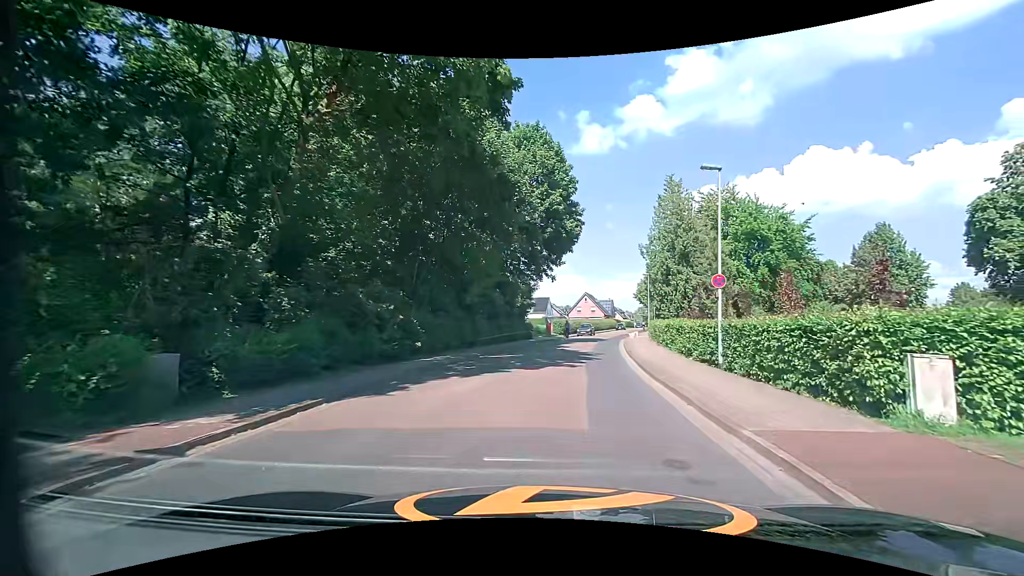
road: residential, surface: asphalt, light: Day
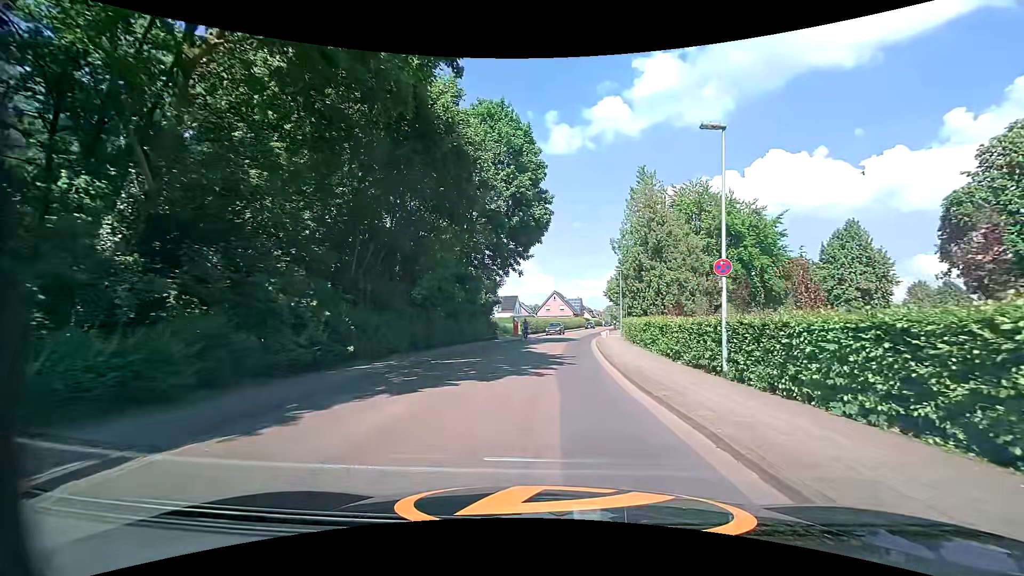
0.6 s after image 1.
(+0.1, +3.5) m; +5°
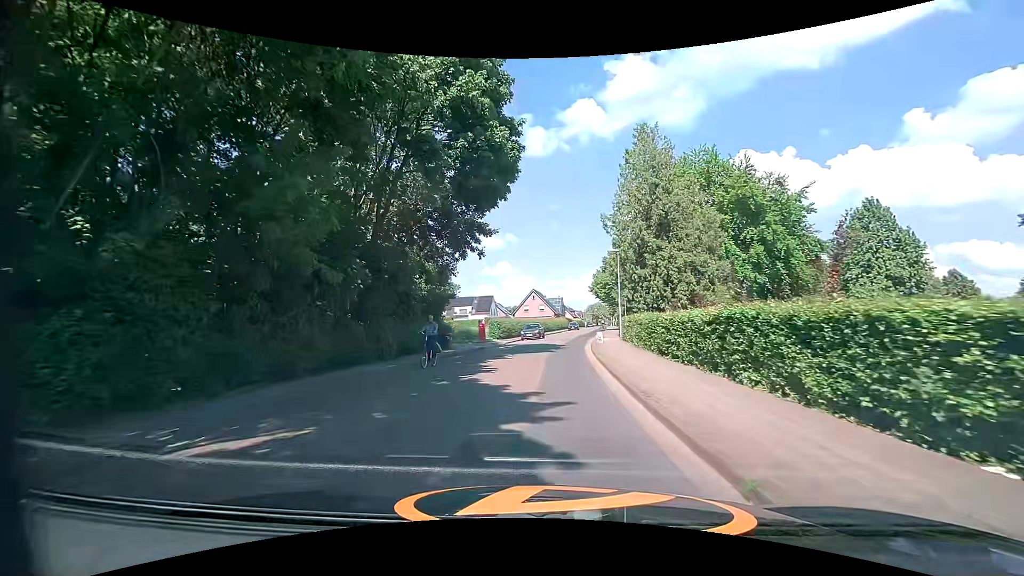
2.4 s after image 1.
(+0.3, +12.6) m; +2°
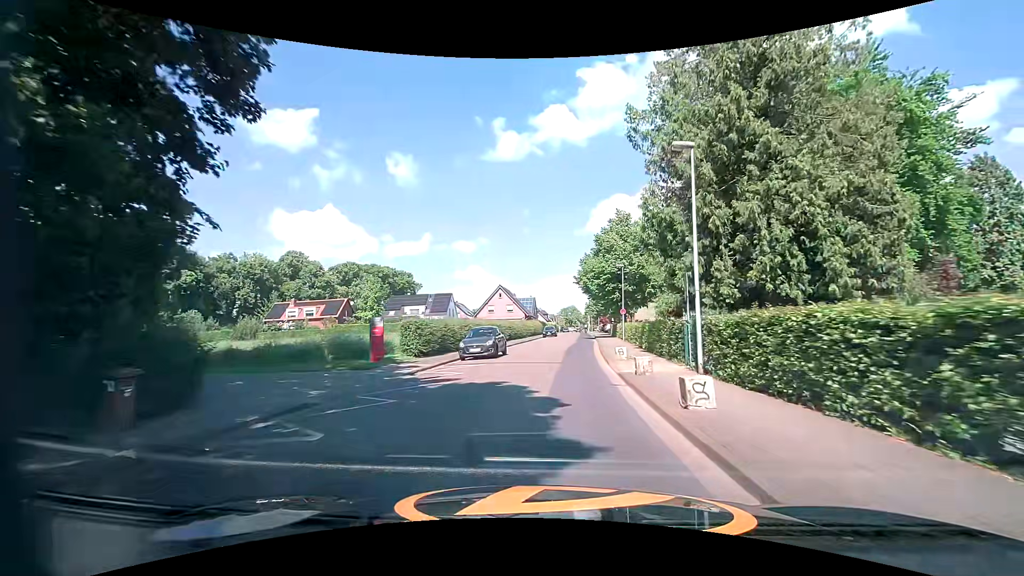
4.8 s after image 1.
(+0.2, +22.1) m; +3°
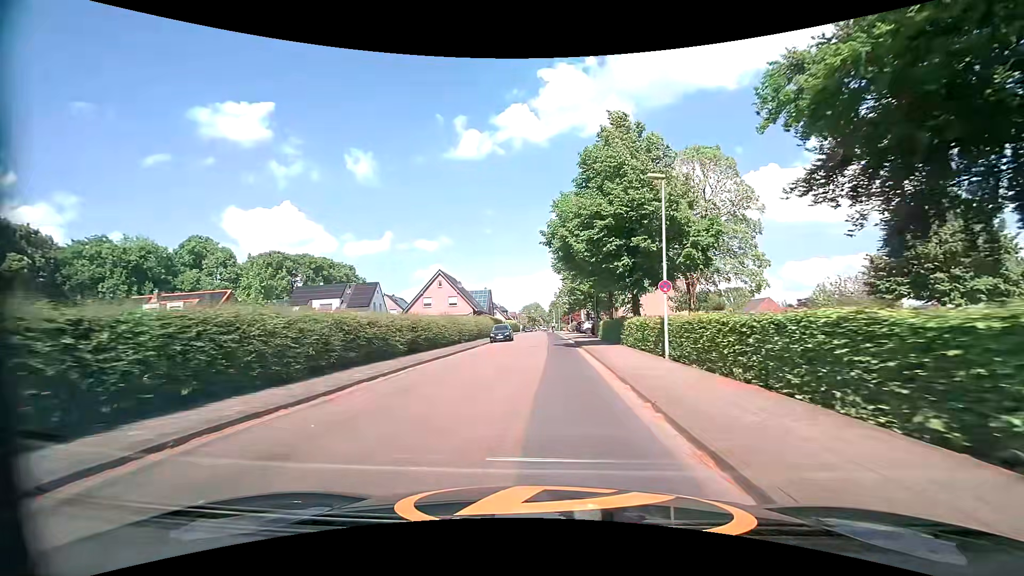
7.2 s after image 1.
(+1.1, +25.0) m; +4°
(0, +10) (0, +20) (0, +30) (+1, +40) (+1, +50) (+1, +60) (+1, +70) (+1, +80) (+1, +90) (+1, +100) m
